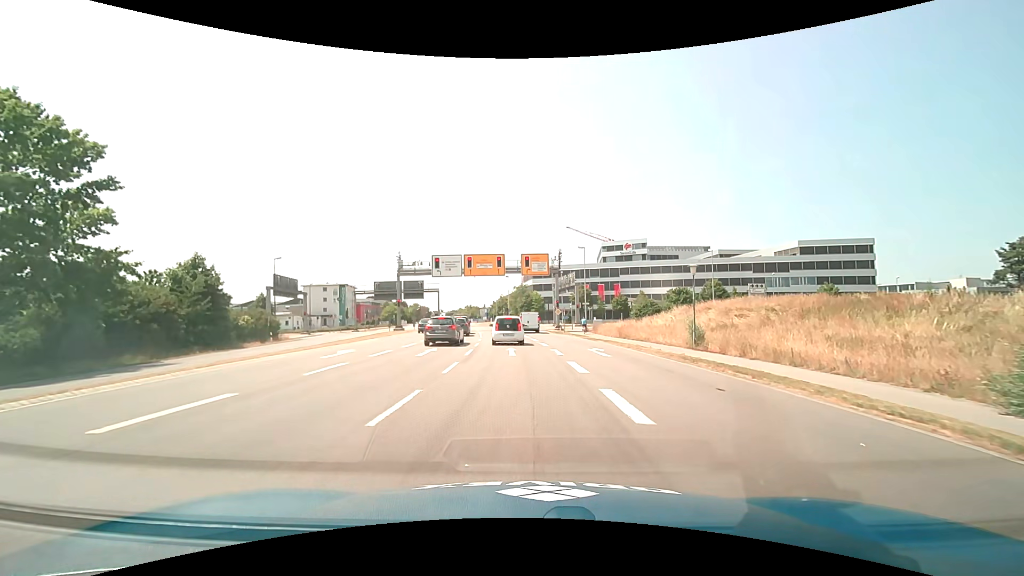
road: primary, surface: asphalt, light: Day
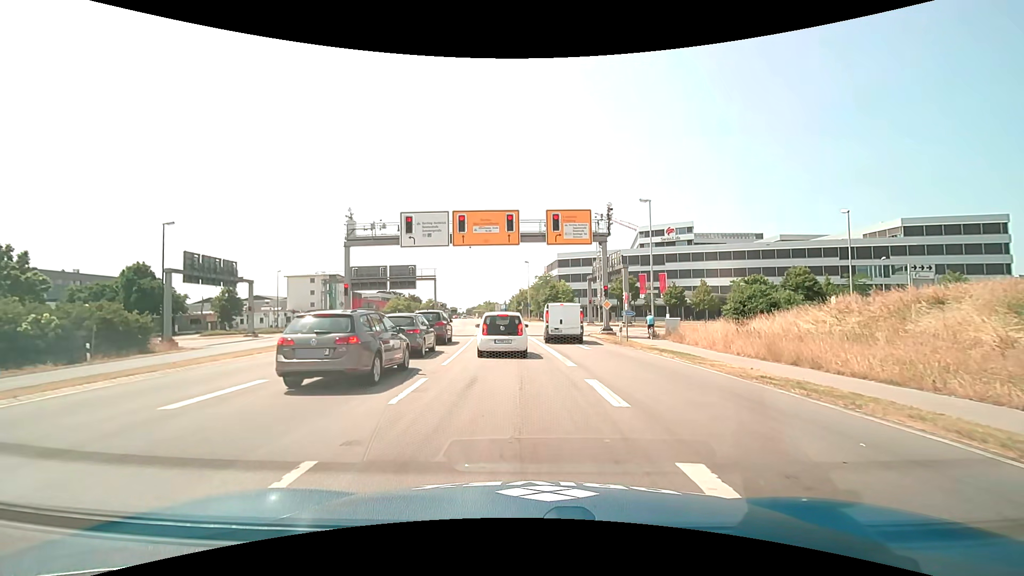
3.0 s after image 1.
(-0.5, +22.5) m; -3°
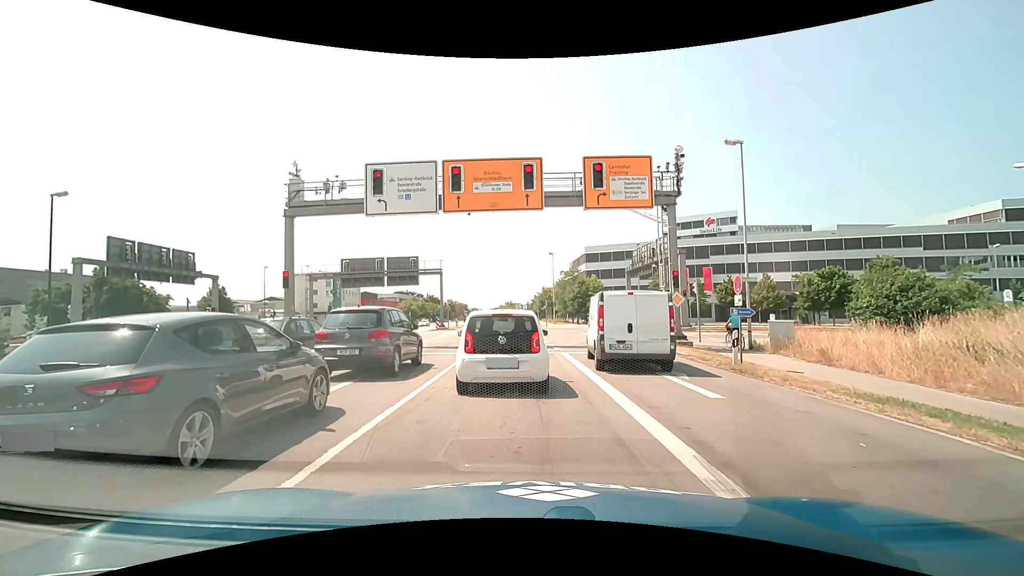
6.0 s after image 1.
(-0.2, +11.6) m; -2°
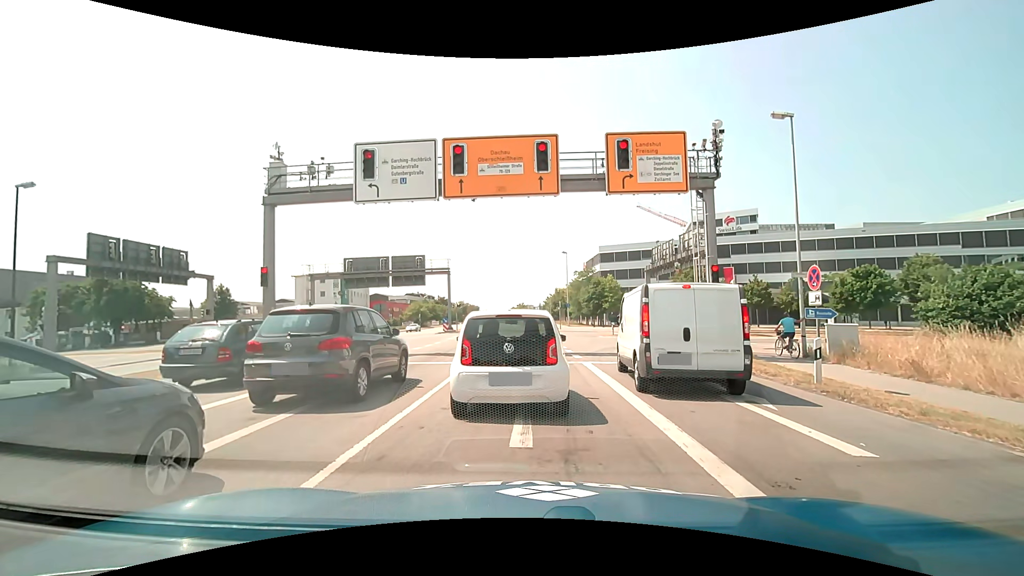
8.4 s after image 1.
(0.0, +3.2) m; 0°
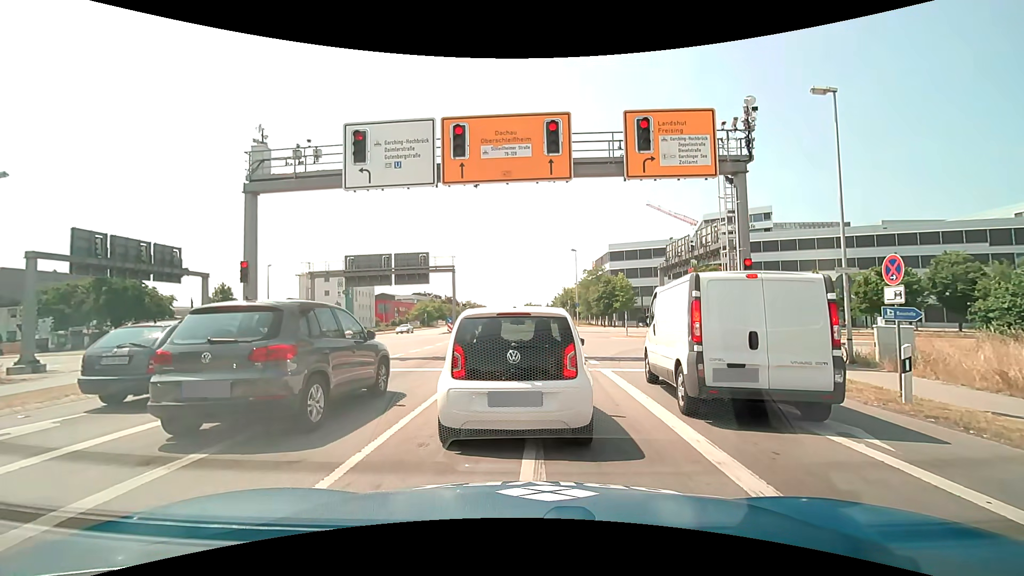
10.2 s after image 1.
(0.0, +2.1) m; 0°
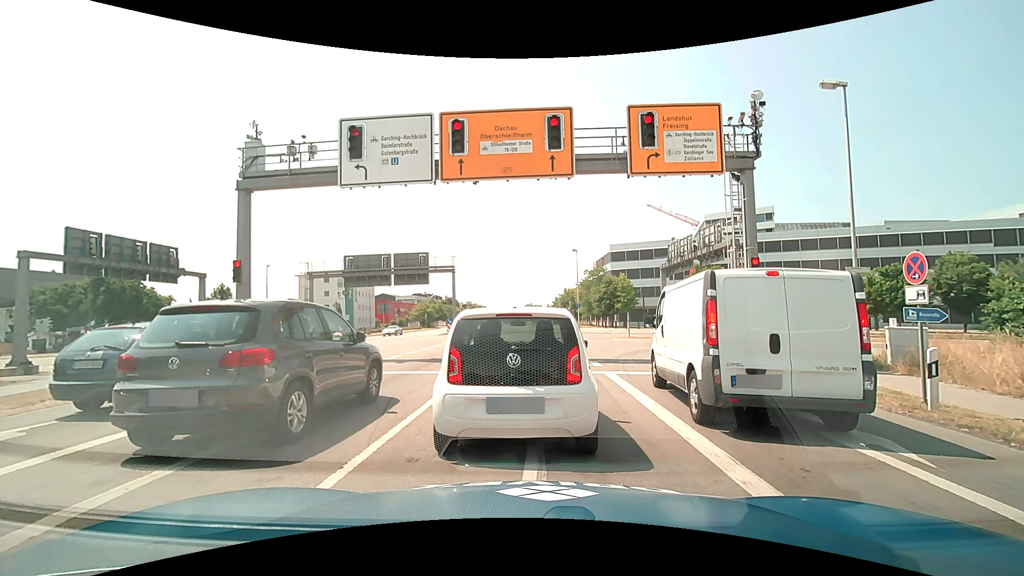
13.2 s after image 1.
(0.0, +0.6) m; 0°
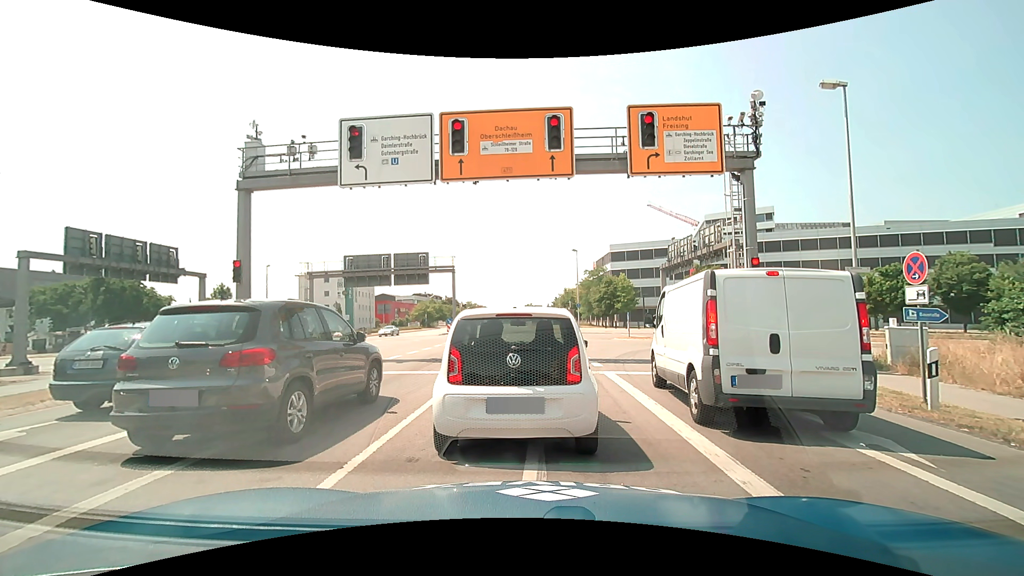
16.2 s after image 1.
(0.0, 0.0) m; 0°
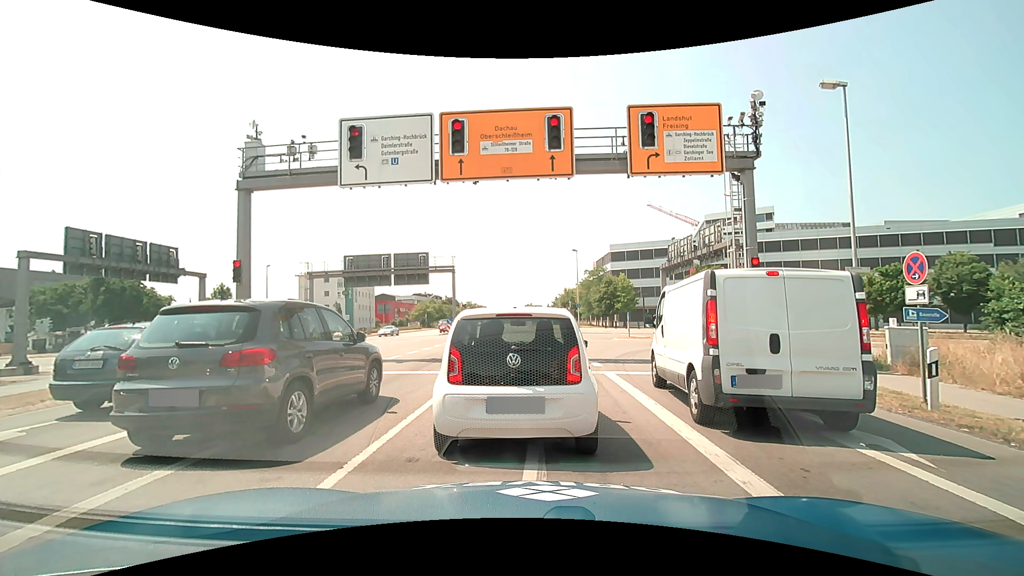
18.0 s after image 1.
(0.0, 0.0) m; 0°
